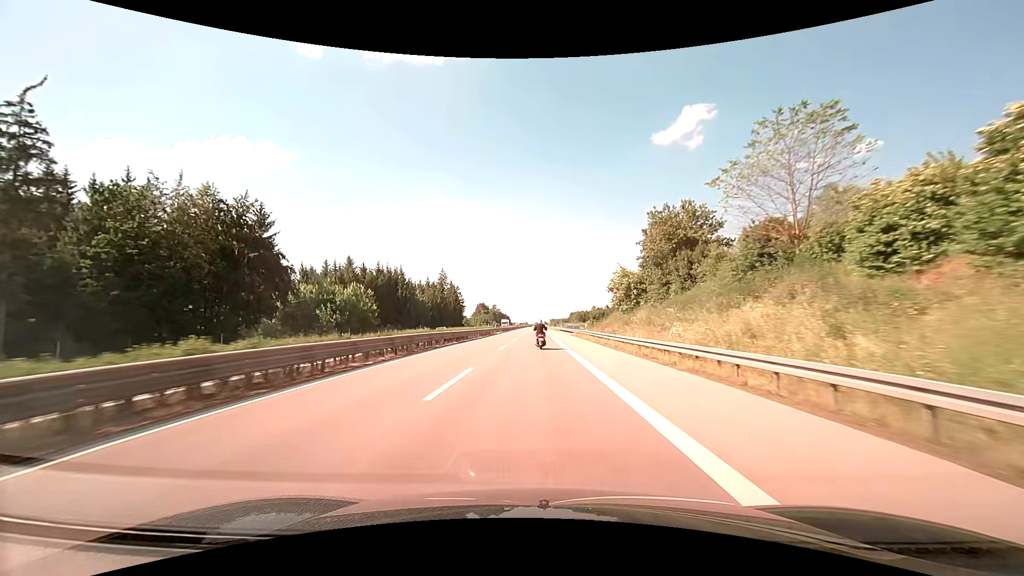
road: trunk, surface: asphalt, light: Day
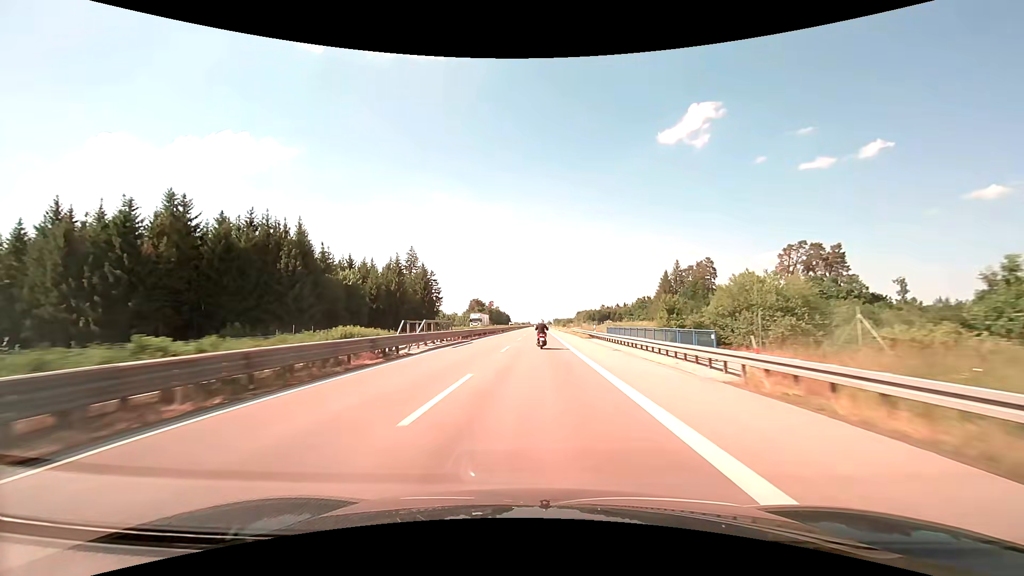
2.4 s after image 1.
(-0.2, +54.5) m; 0°
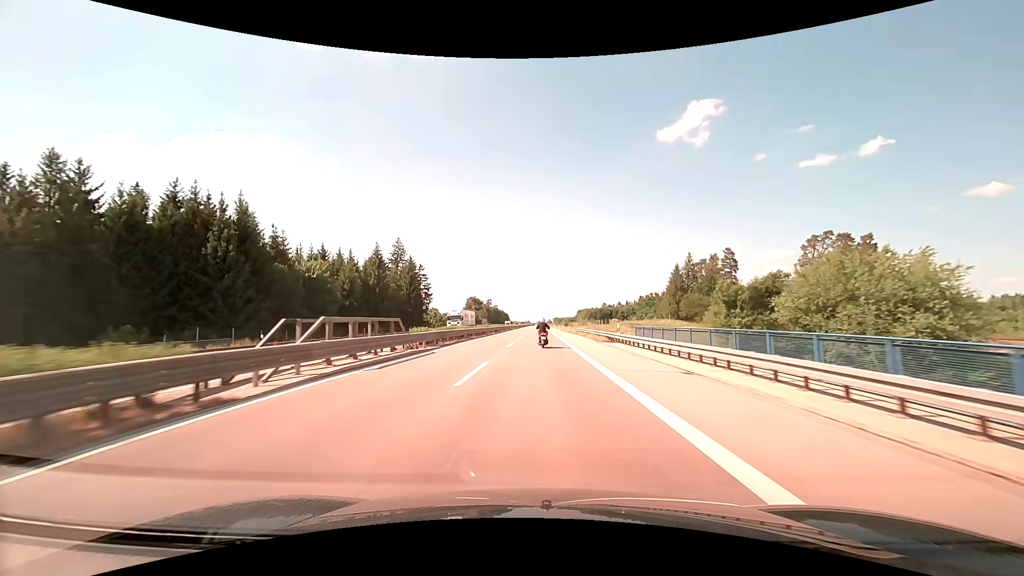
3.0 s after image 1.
(0.0, +13.6) m; 0°
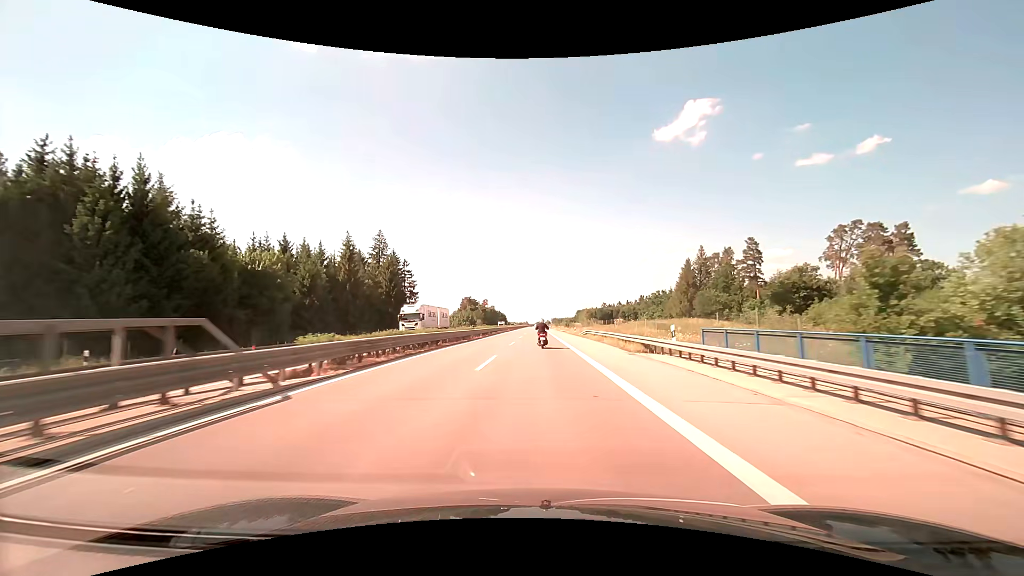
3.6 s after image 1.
(0.0, +13.6) m; 0°
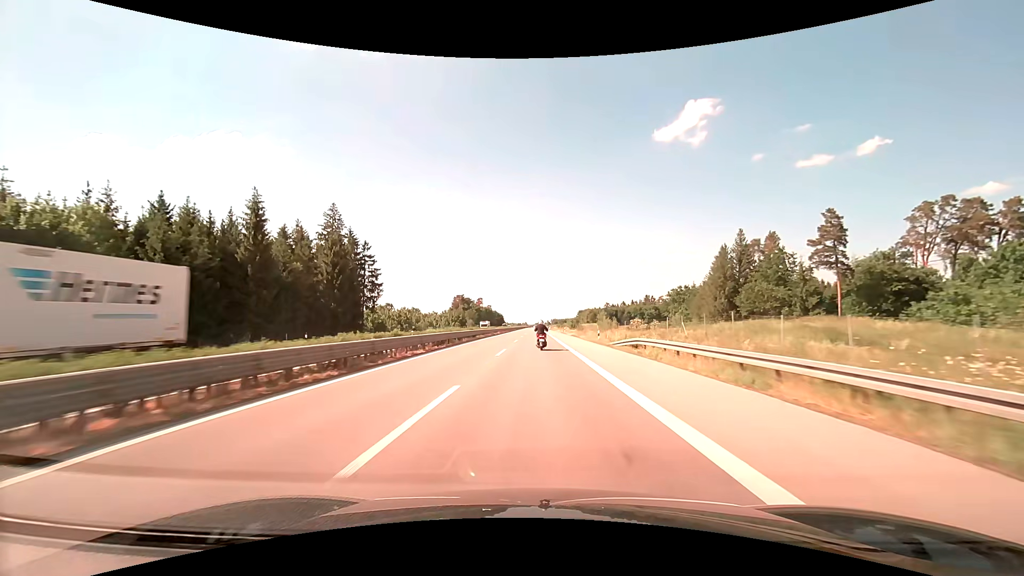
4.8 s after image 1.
(0.0, +27.2) m; 0°
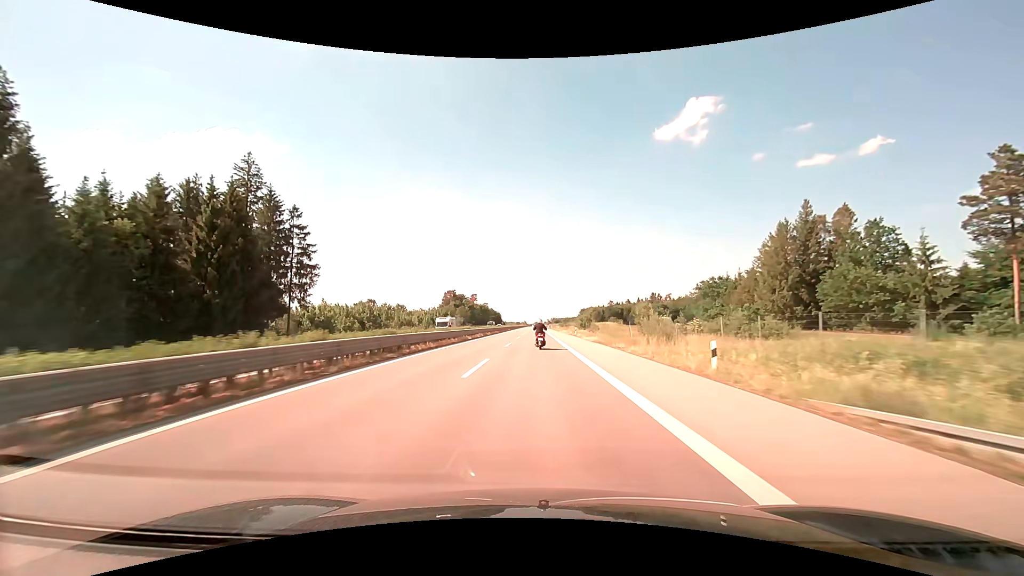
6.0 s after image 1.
(0.0, +27.2) m; 0°
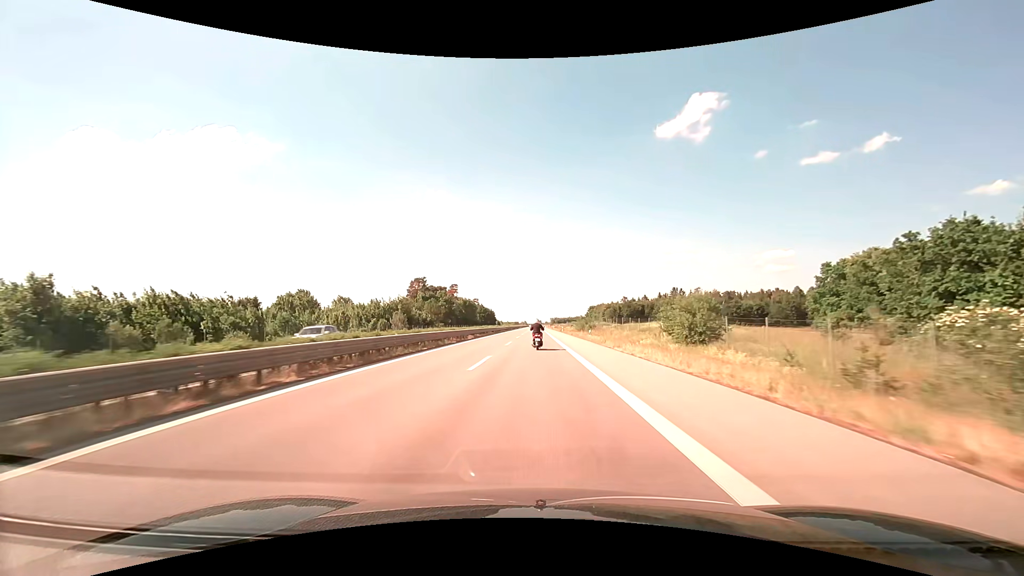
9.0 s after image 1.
(0.0, +67.8) m; 0°
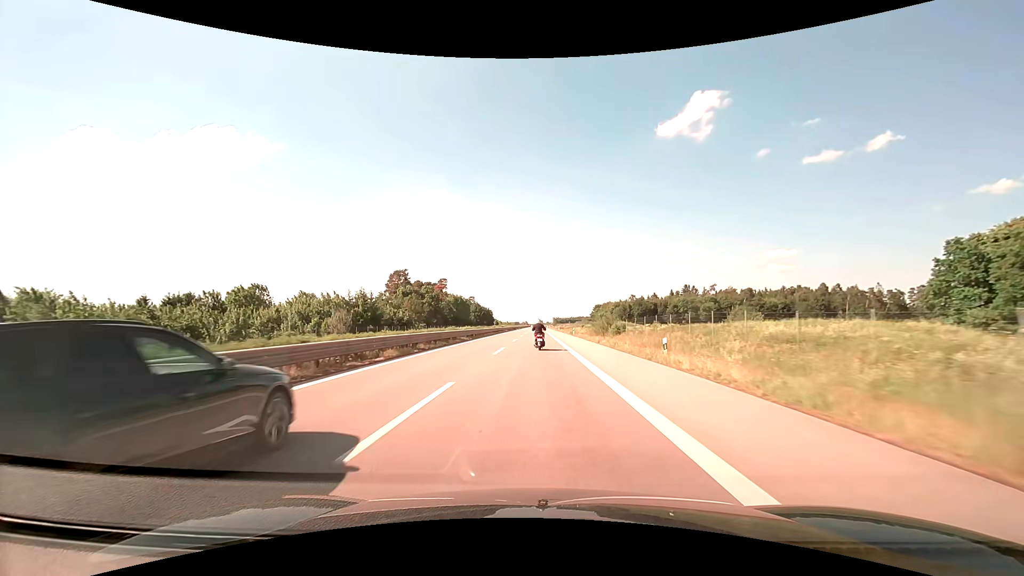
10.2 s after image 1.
(0.0, +27.1) m; 0°
(0, +10) (0, +20) (0, +30) (0, +40) (0, +50) (0, +60) (0, +70) (0, +80) (0, +90) (0, +100) m
